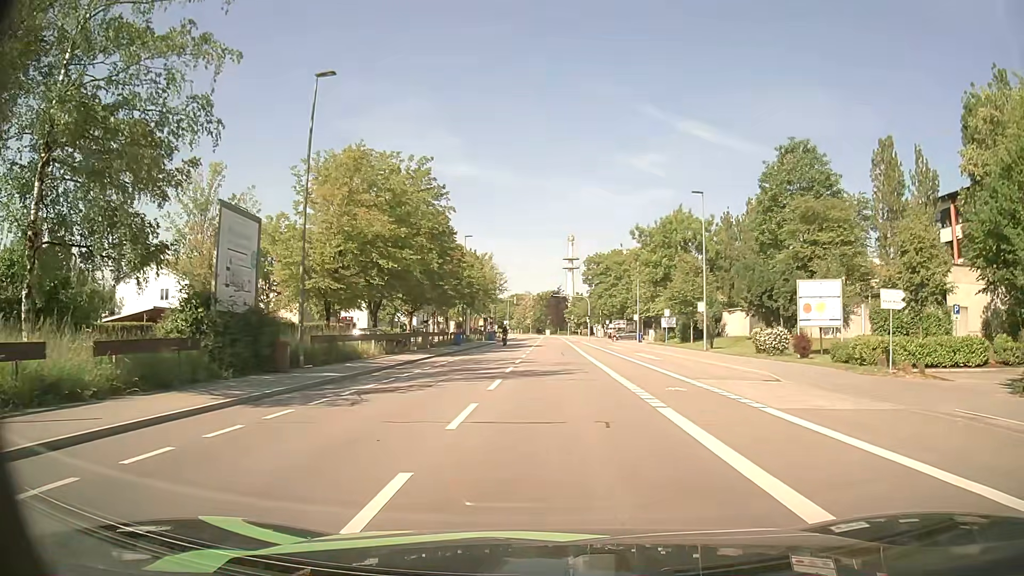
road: tertiary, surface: asphalt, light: Day
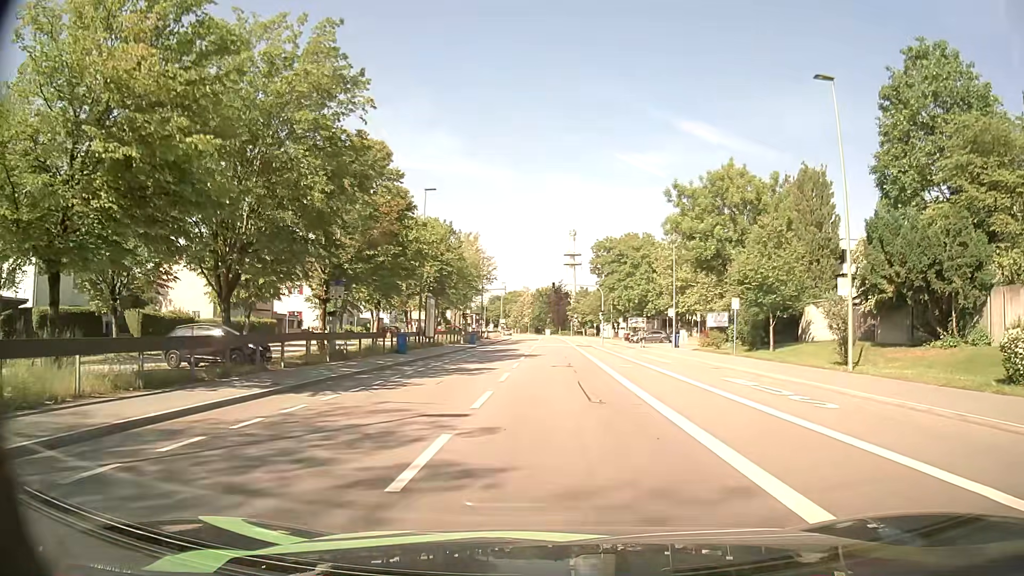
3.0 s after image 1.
(-0.1, +21.7) m; 0°
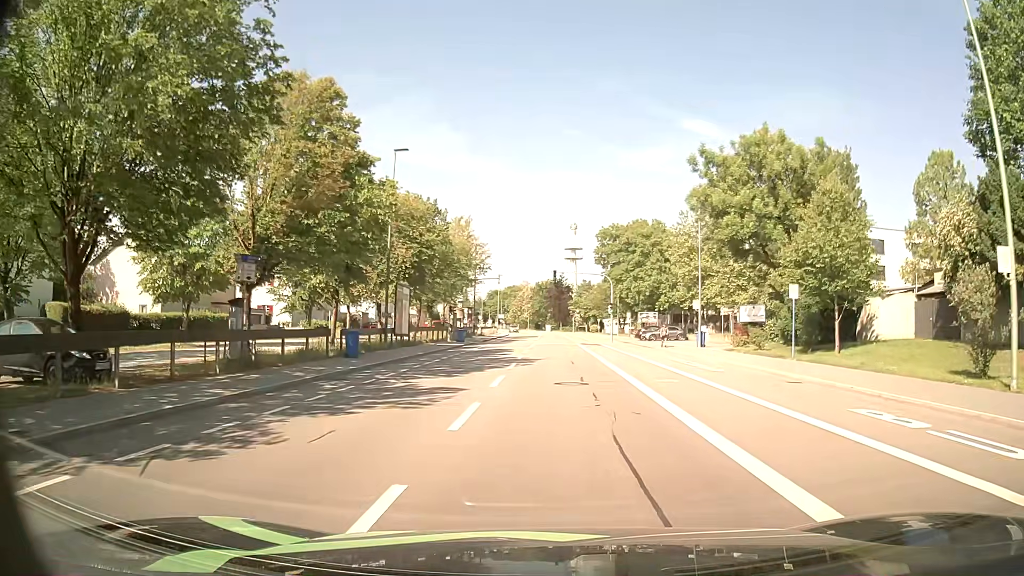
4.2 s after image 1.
(0.0, +9.1) m; 0°
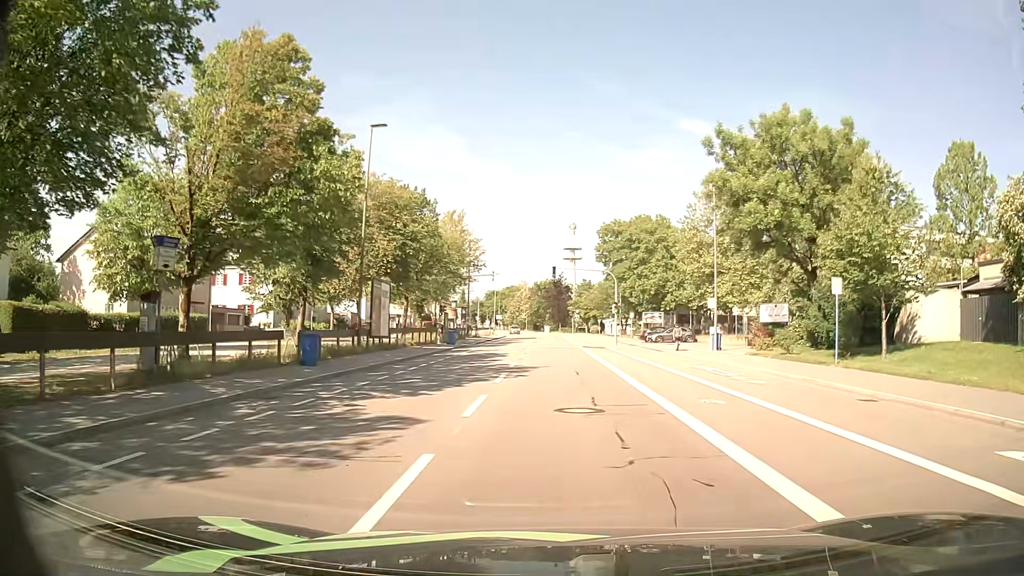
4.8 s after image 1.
(0.0, +4.6) m; 0°
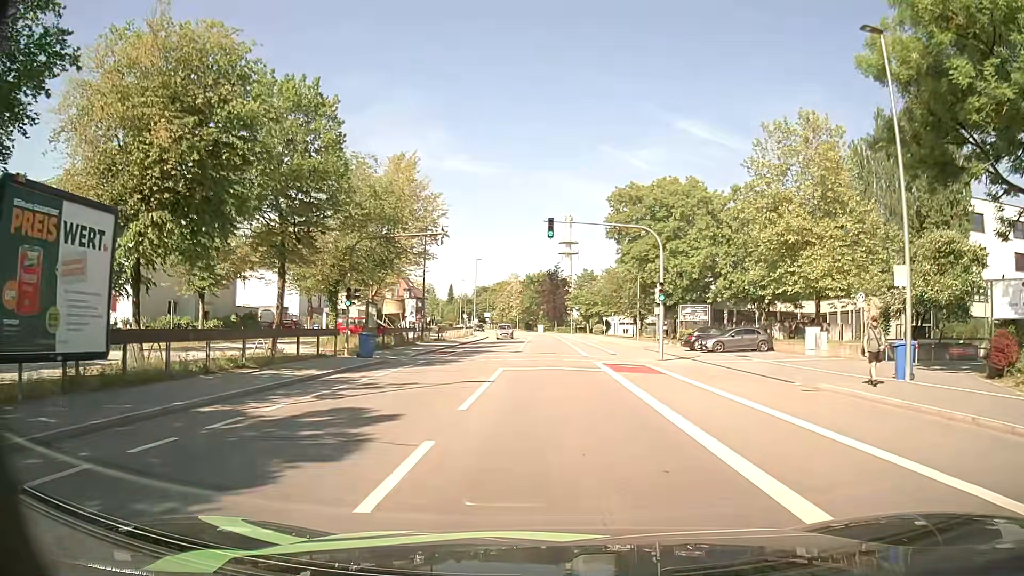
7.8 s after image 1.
(+0.1, +23.1) m; 0°
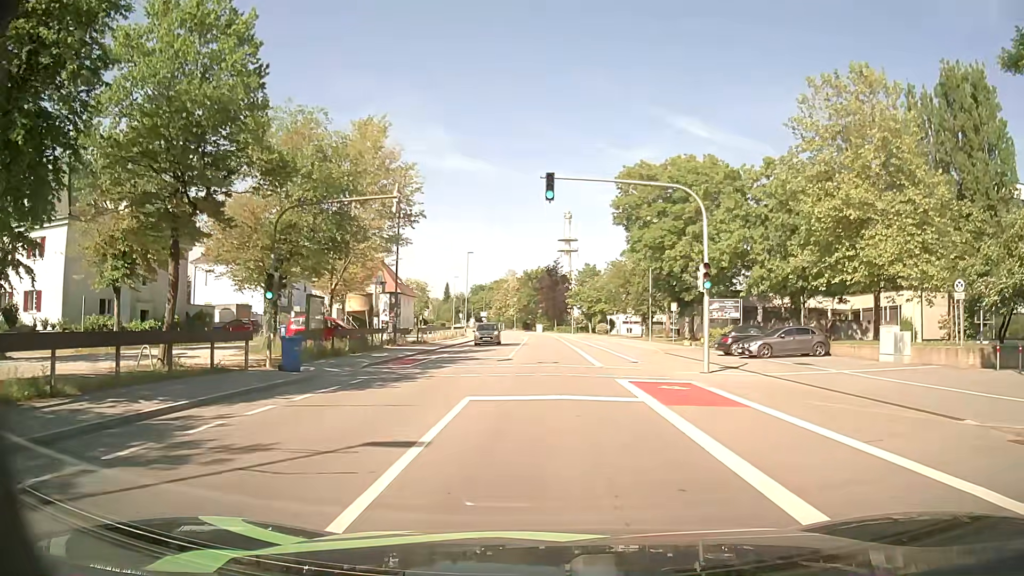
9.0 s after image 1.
(0.0, +8.5) m; 0°
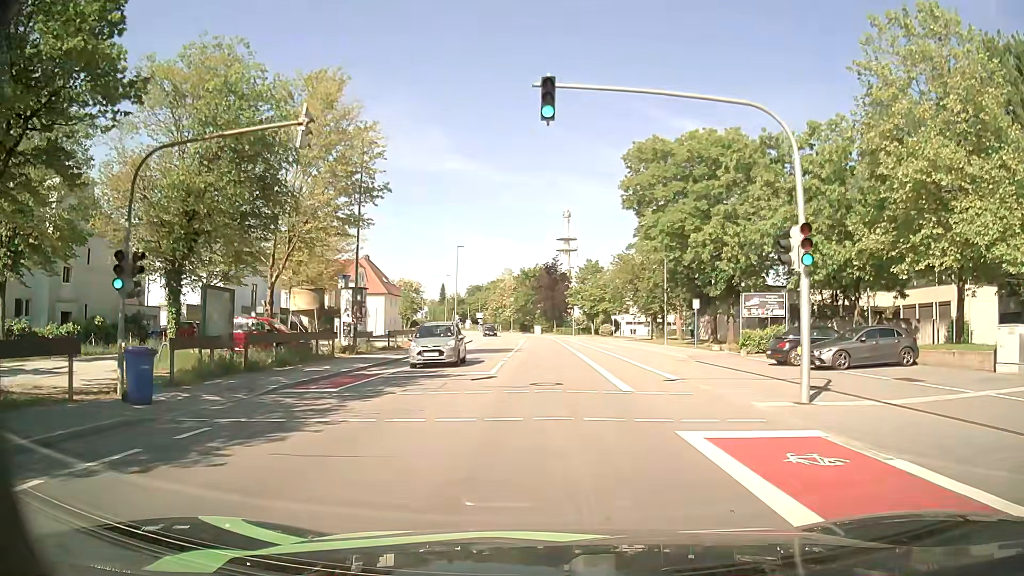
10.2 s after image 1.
(+0.1, +8.3) m; 0°
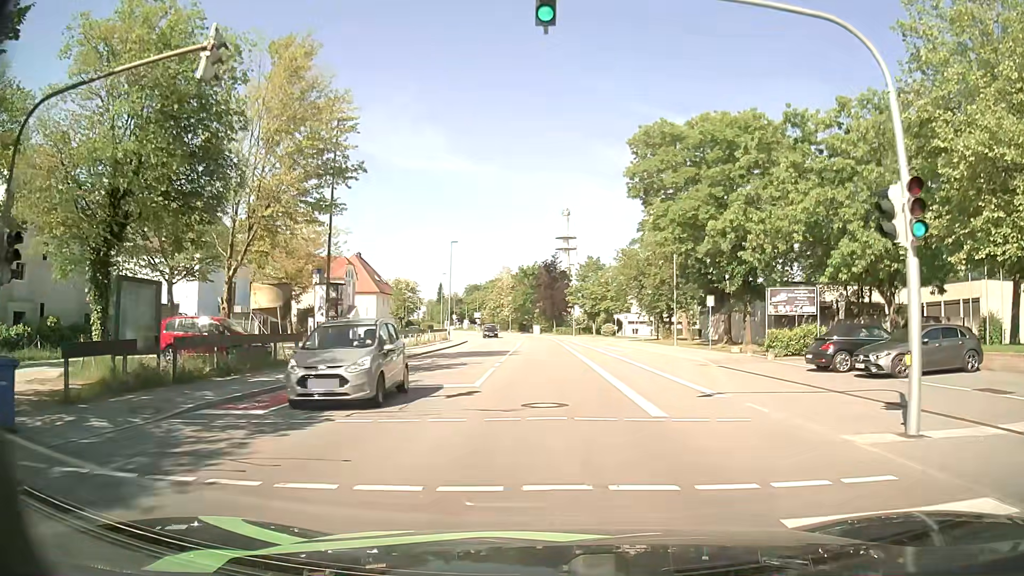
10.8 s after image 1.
(0.0, +4.2) m; 0°
